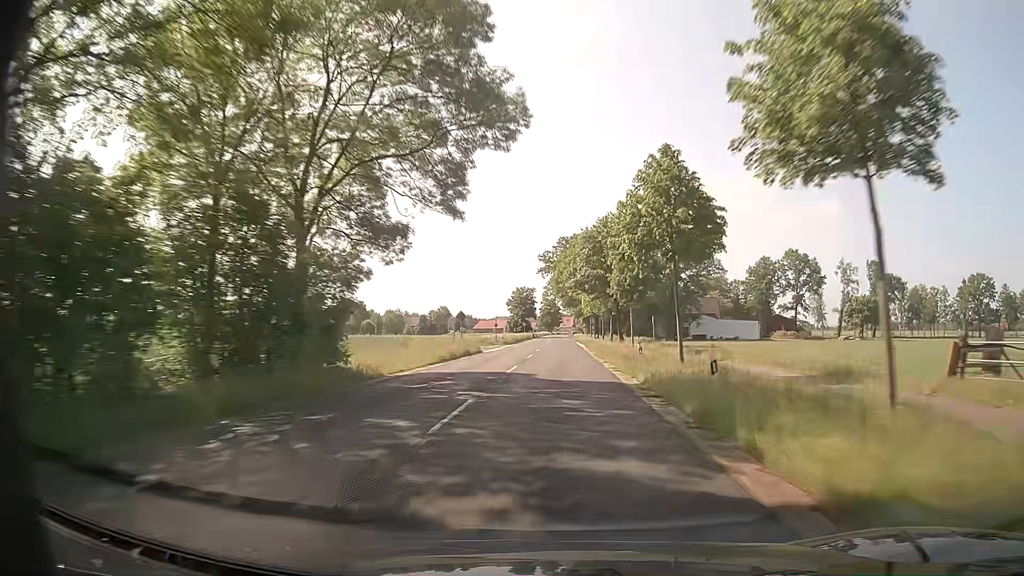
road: secondary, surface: asphalt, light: Day
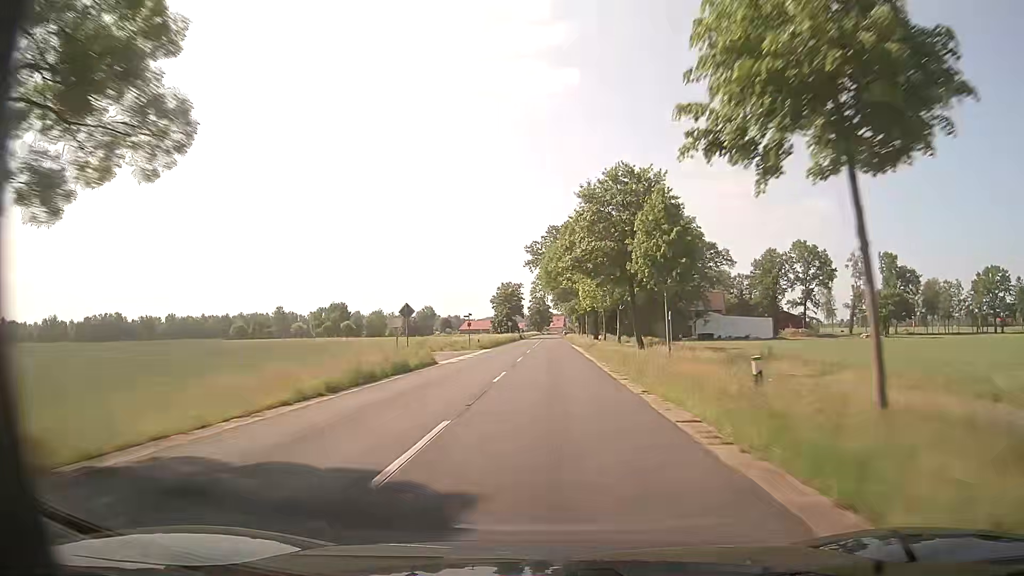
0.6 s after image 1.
(+0.2, +14.9) m; +2°
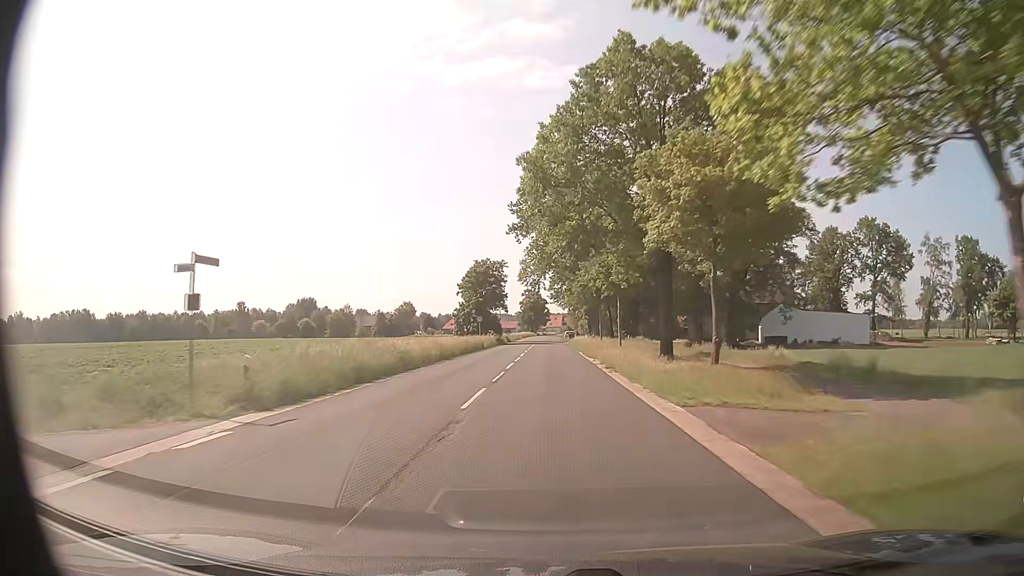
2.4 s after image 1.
(0.0, +42.1) m; 0°
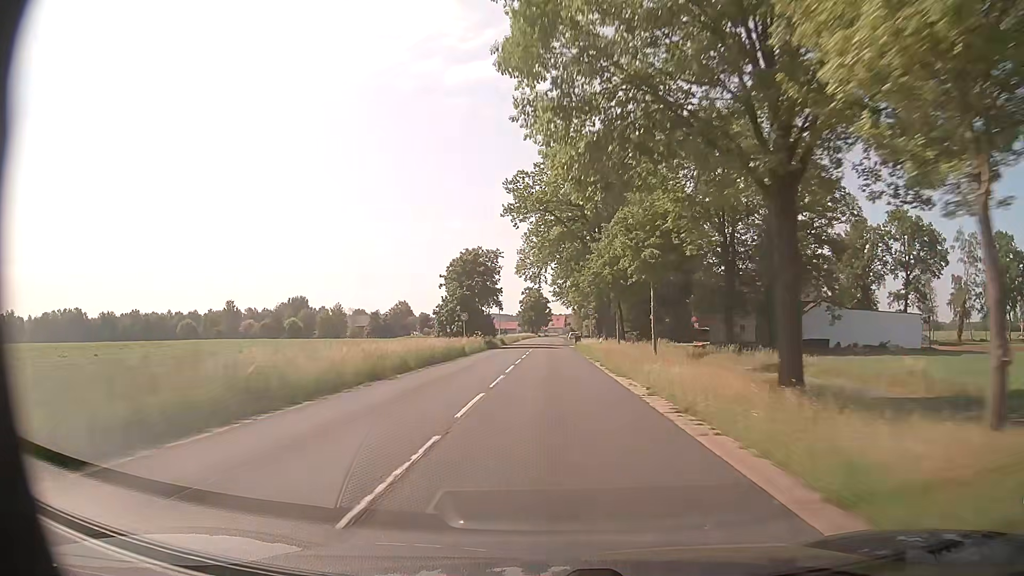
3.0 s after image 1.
(+0.1, +13.1) m; 0°
(0, +10) (0, +20) (0, +30) (0, +40) (0, +50) (0, +60) (0, +70) (0, +80) (+1, +90) (+1, +100) m
